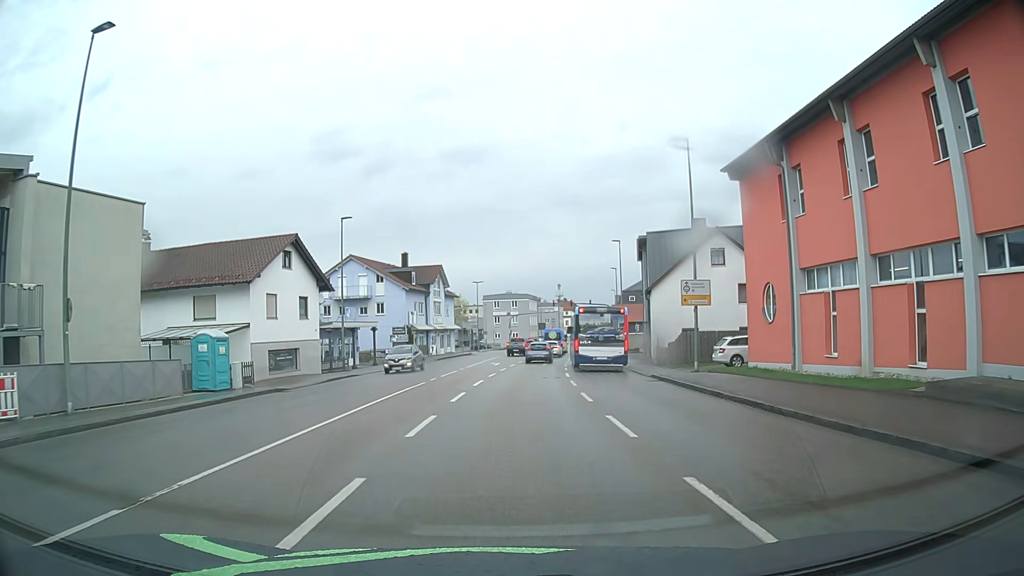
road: tertiary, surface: asphalt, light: Day
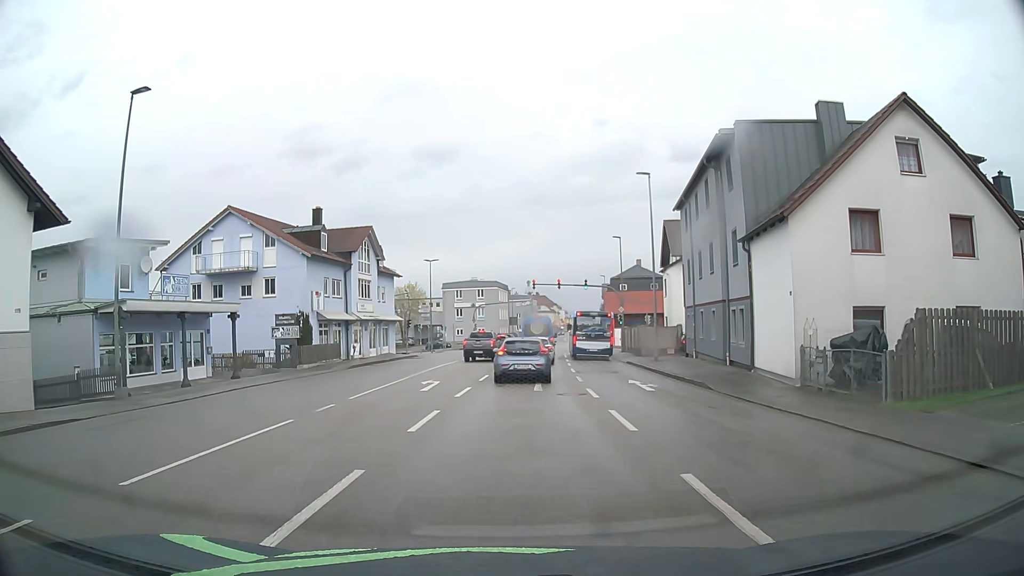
(+0.7, +23.9) m; +3°
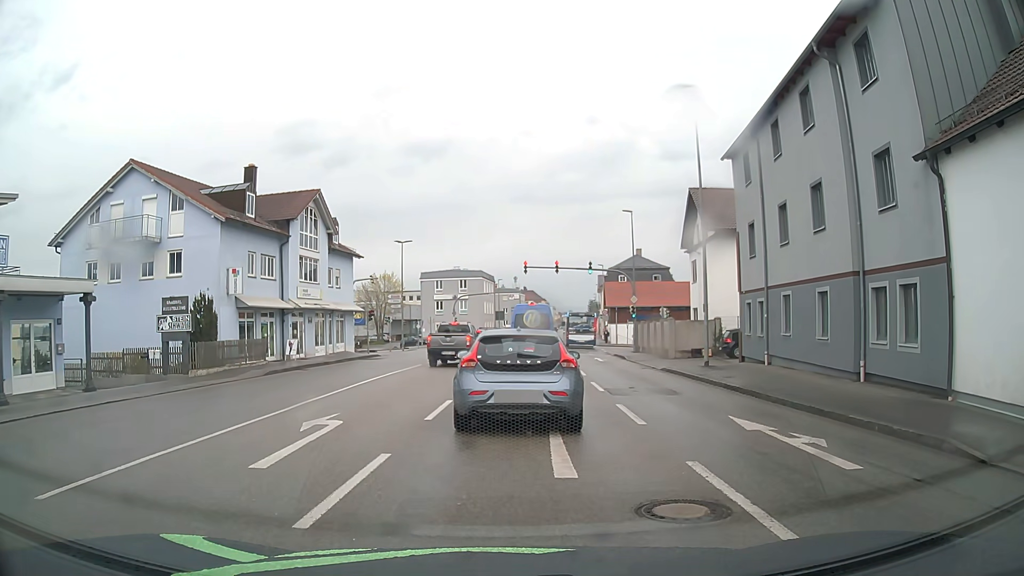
(+0.2, +11.2) m; +3°
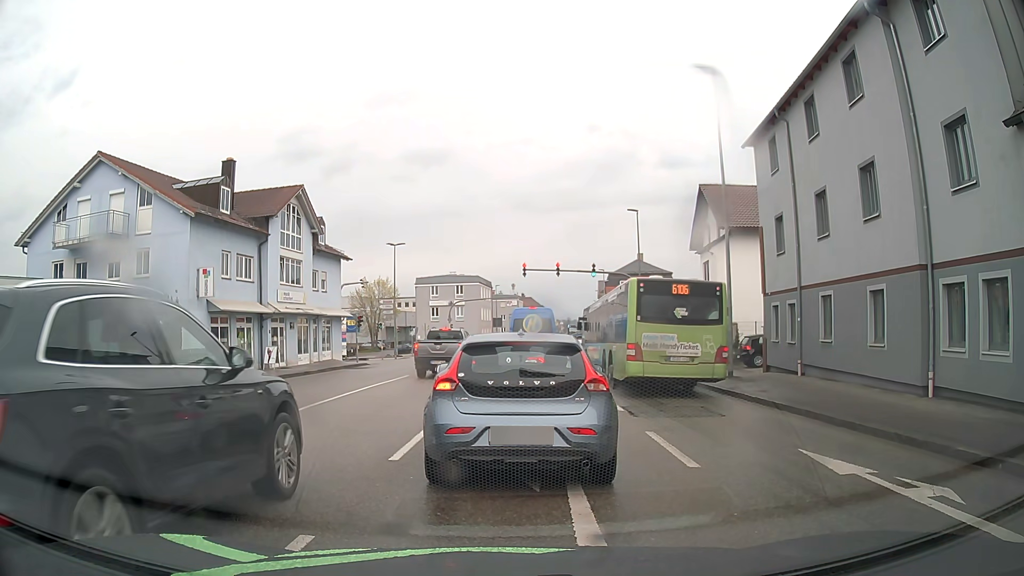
(0.0, +2.8) m; +1°
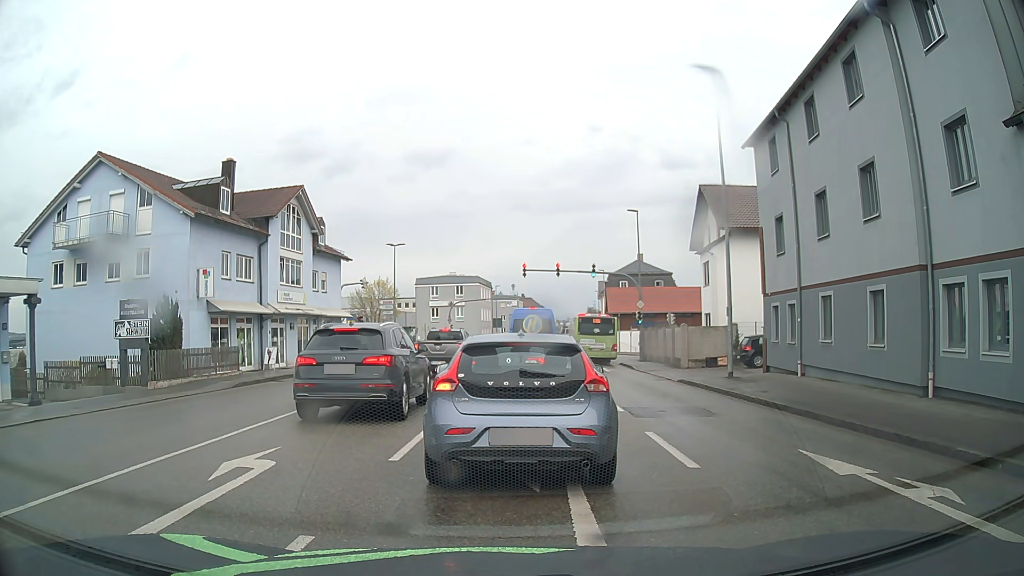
(0.0, +0.1) m; 0°
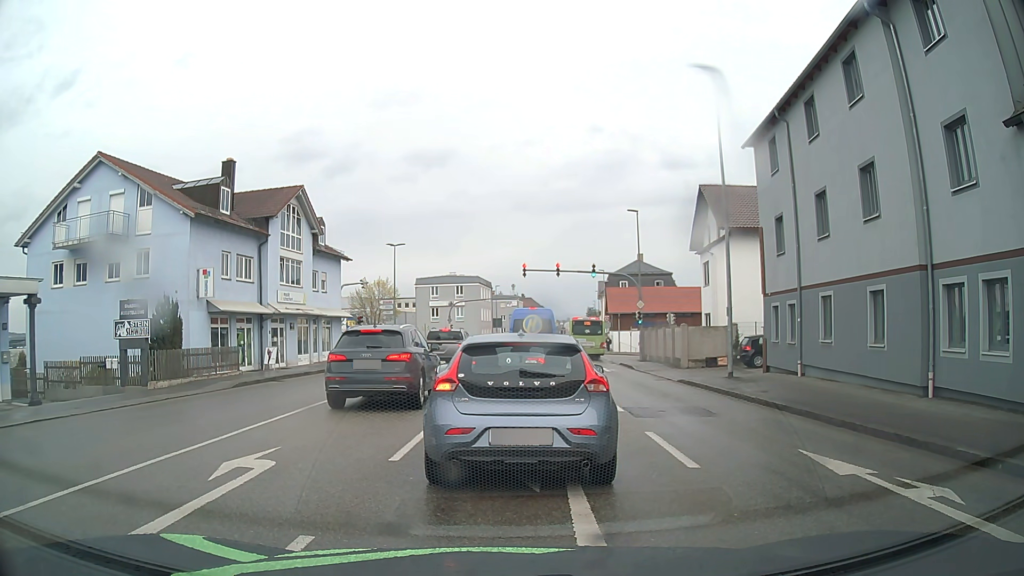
(0.0, 0.0) m; 0°
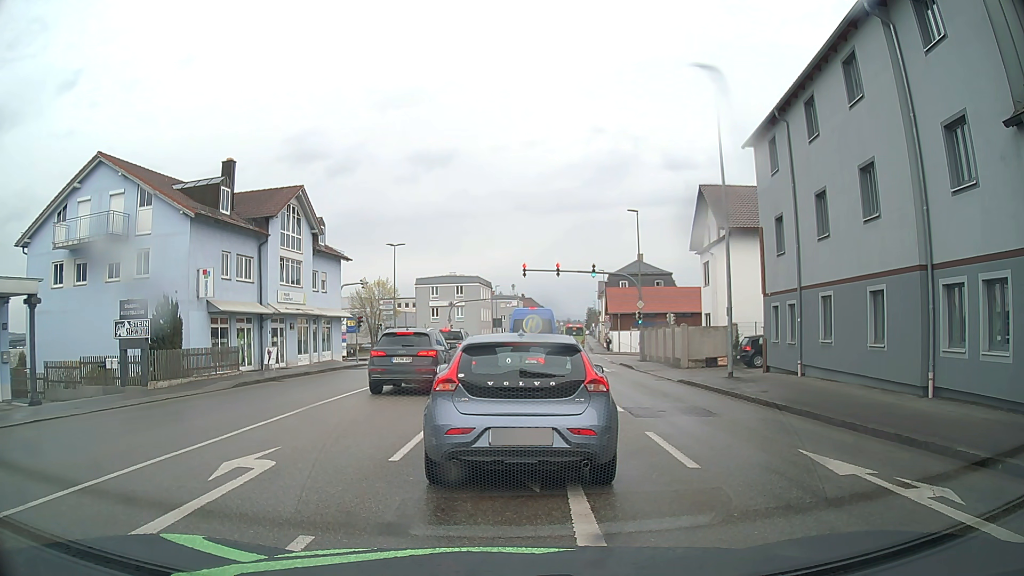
(0.0, 0.0) m; 0°
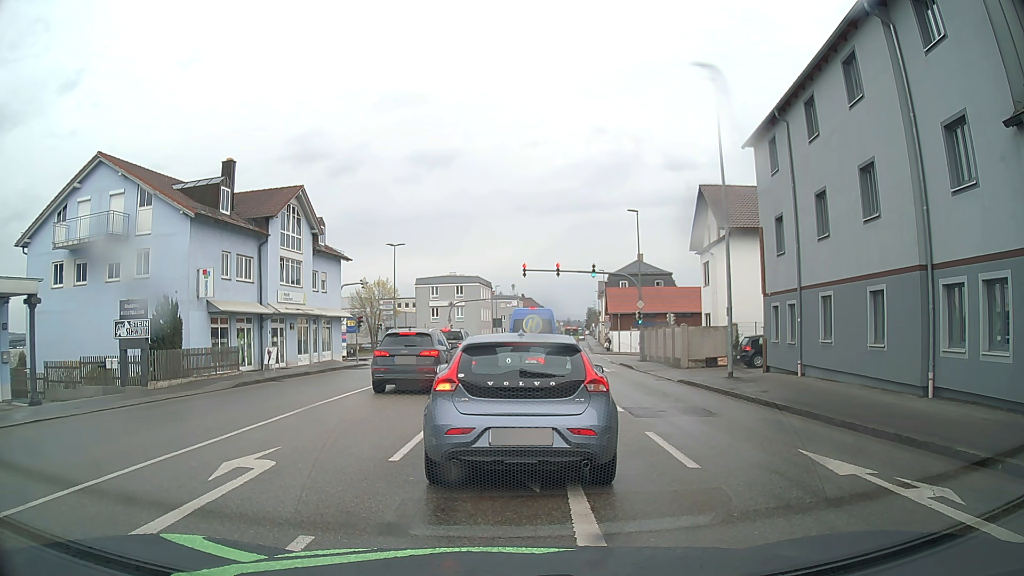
(0.0, 0.0) m; 0°
